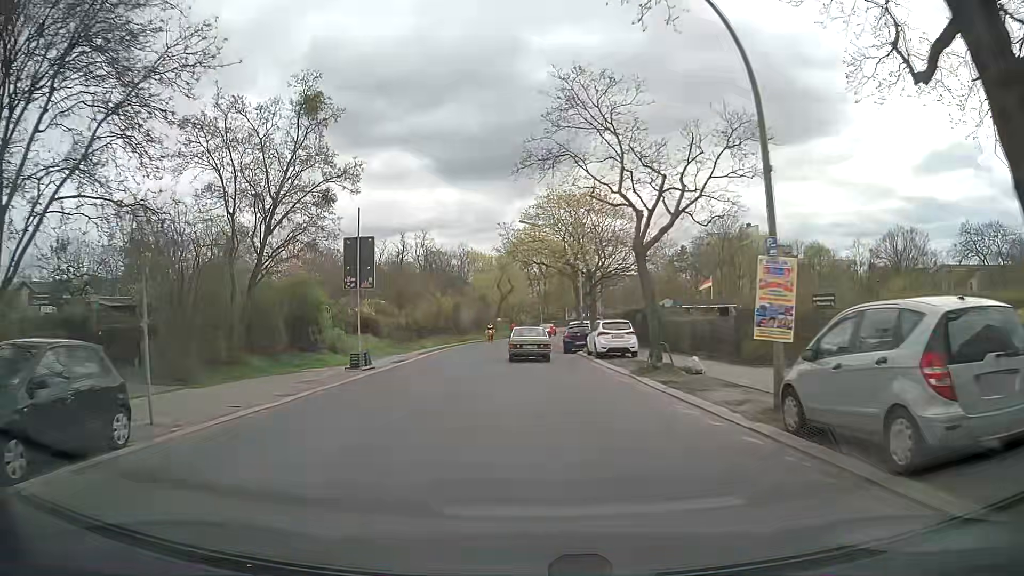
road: tertiary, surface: asphalt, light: Day
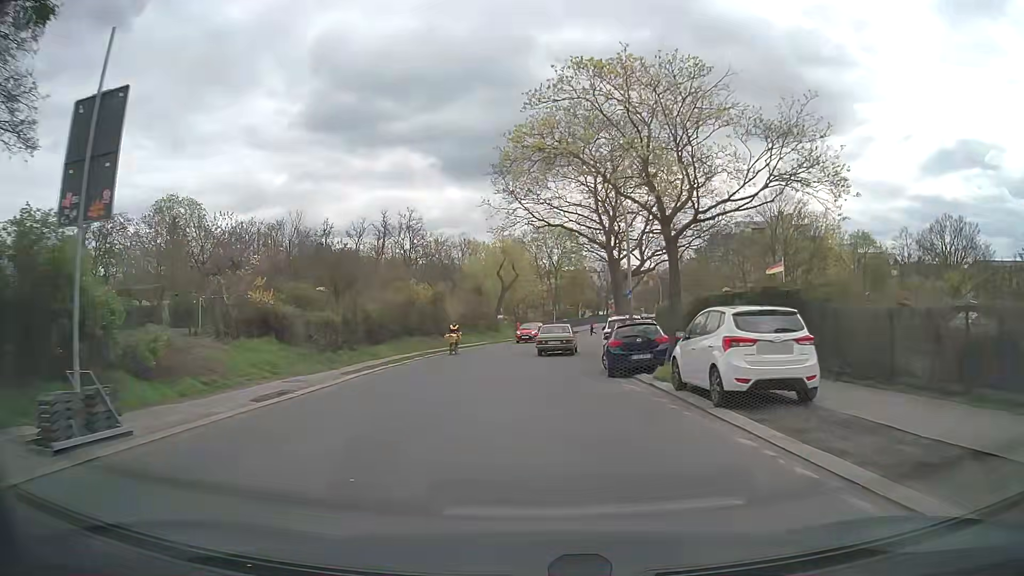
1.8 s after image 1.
(-0.2, +17.7) m; -1°
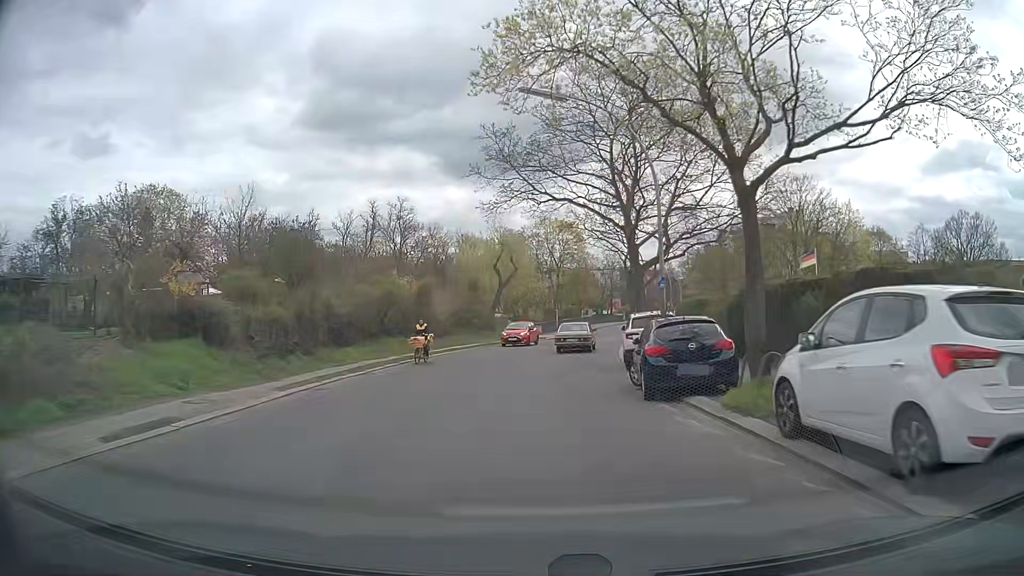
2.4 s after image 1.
(0.0, +6.0) m; 0°
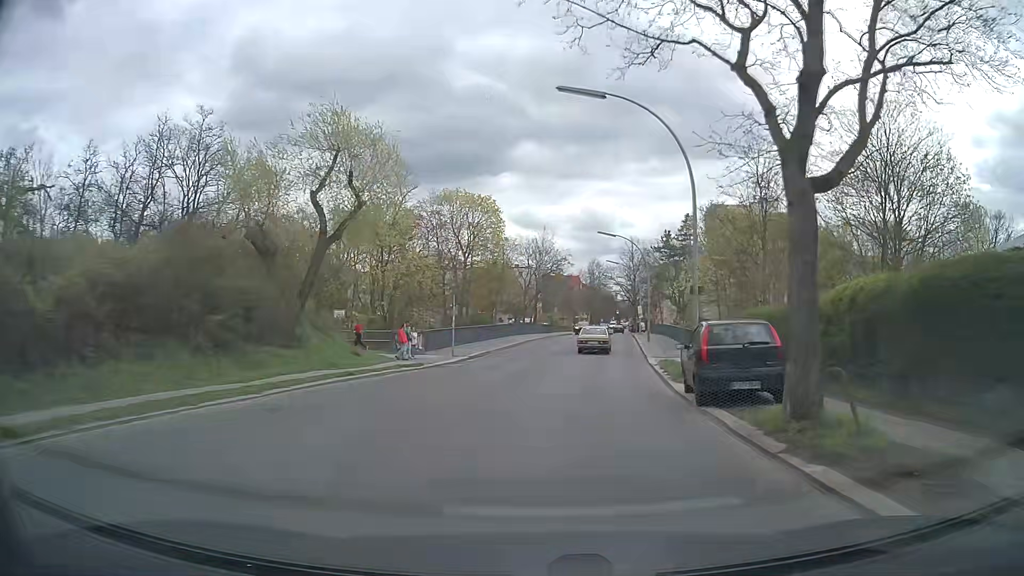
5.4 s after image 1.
(+1.3, +32.1) m; +7°
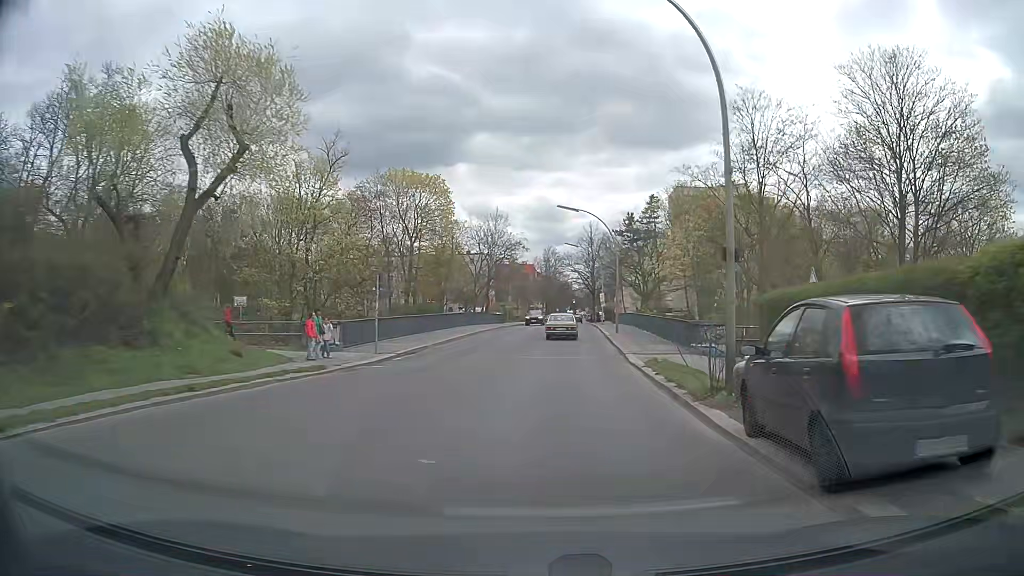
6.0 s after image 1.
(+0.3, +6.8) m; +4°
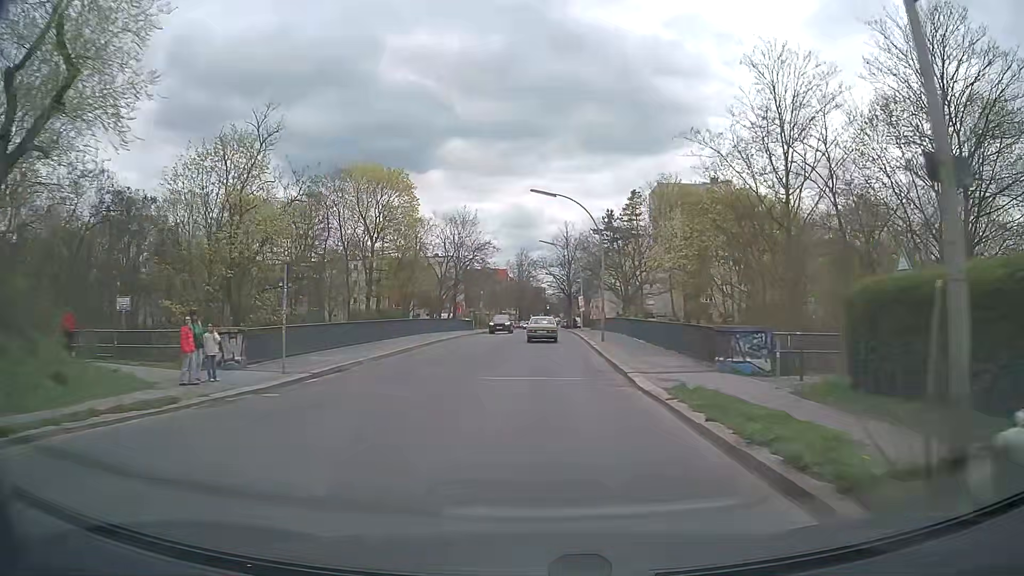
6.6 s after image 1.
(+0.2, +6.8) m; +2°
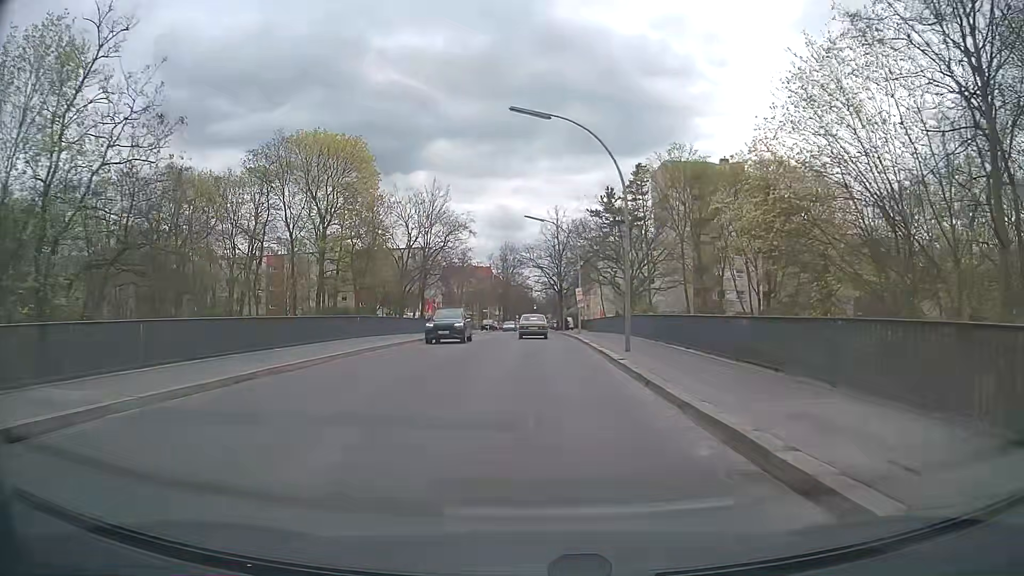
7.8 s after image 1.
(+0.2, +13.5) m; +1°
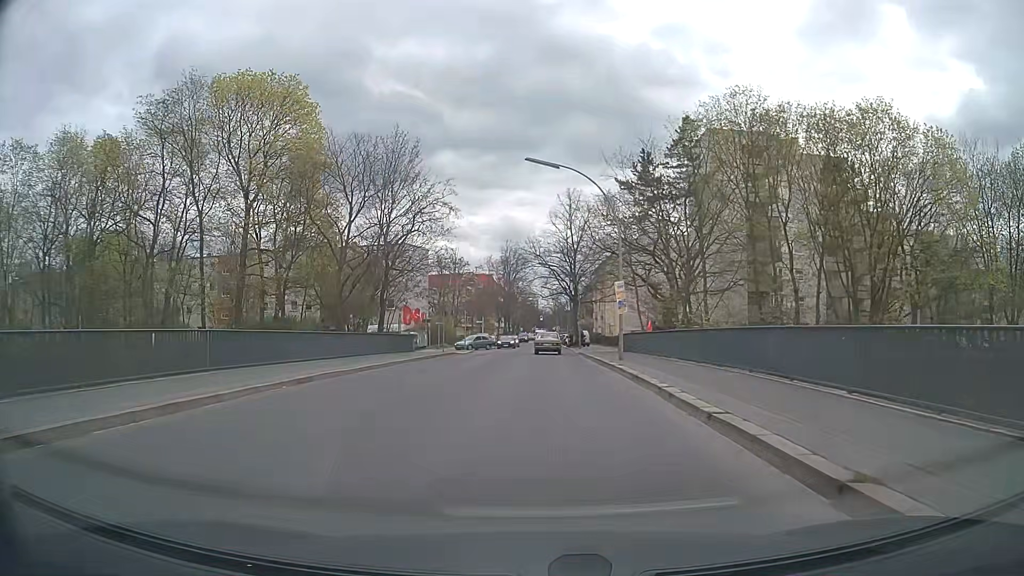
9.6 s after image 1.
(0.0, +18.9) m; 0°
